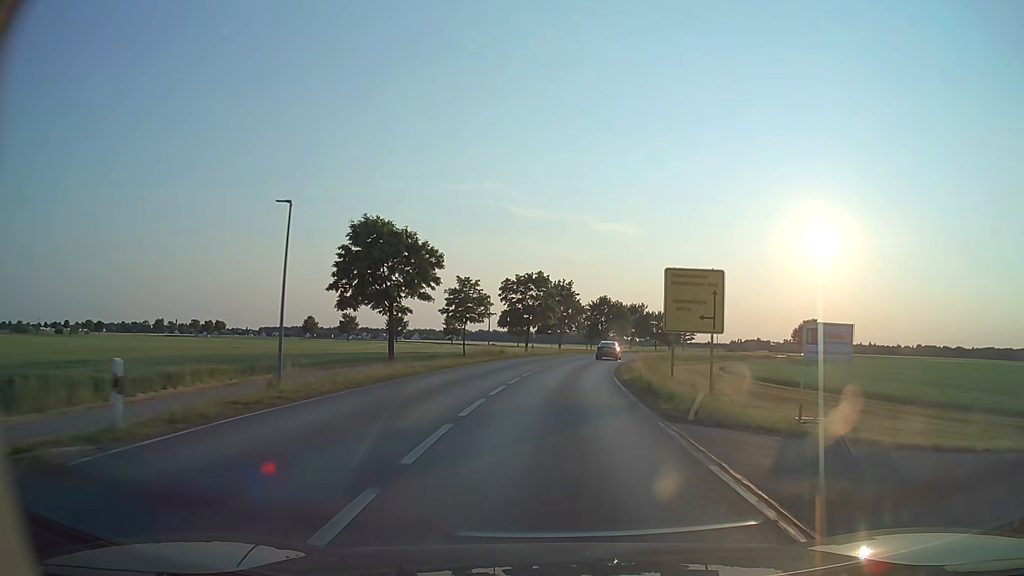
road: secondary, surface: asphalt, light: Day
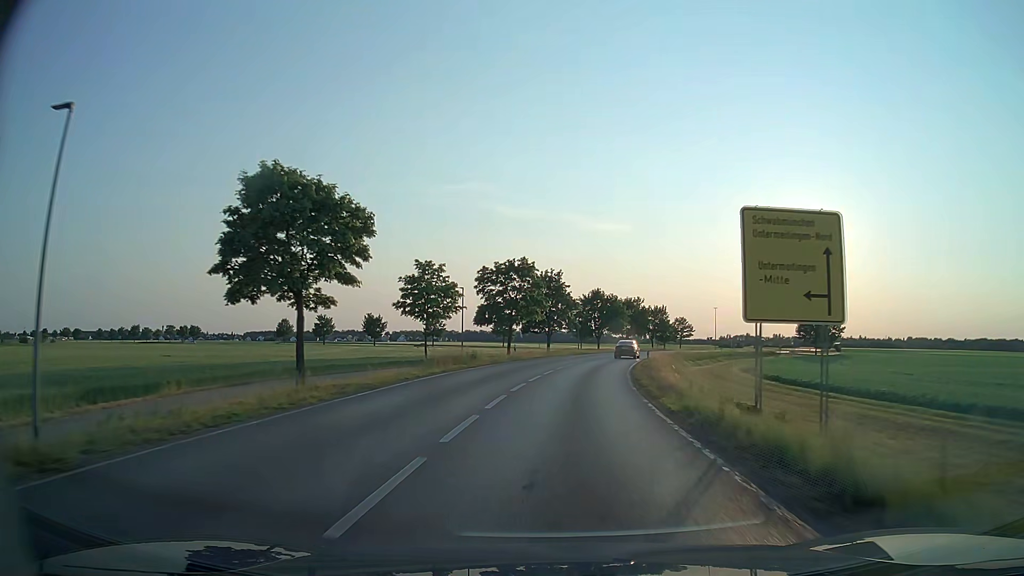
(+0.1, +11.4) m; +1°
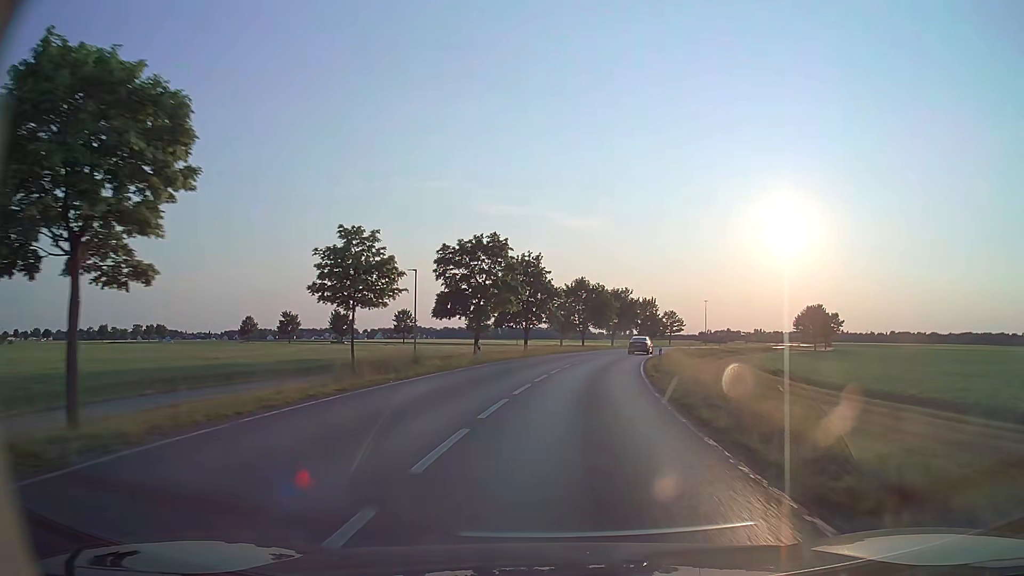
(+0.2, +11.4) m; +2°
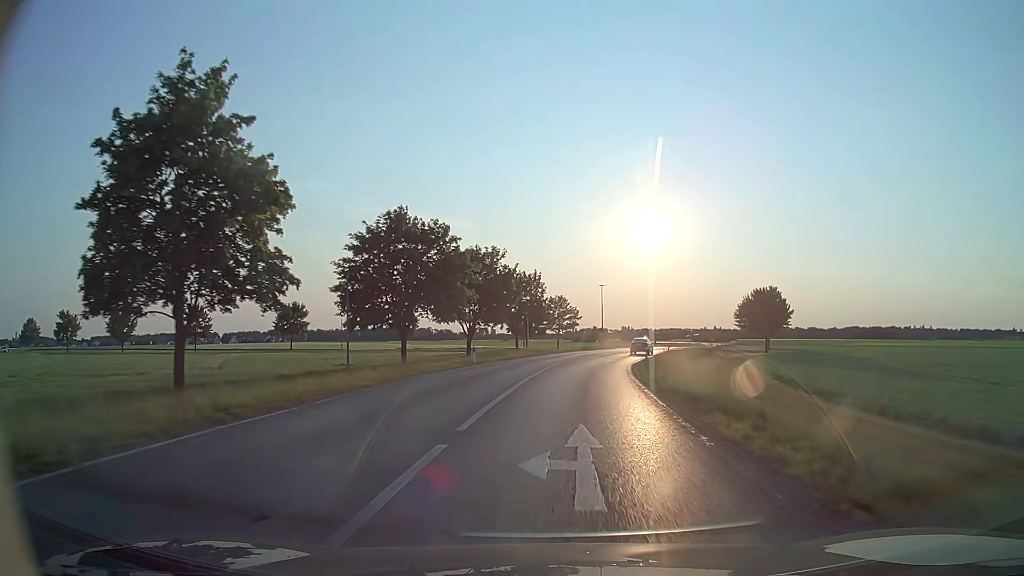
(+4.6, +45.2) m; +12°
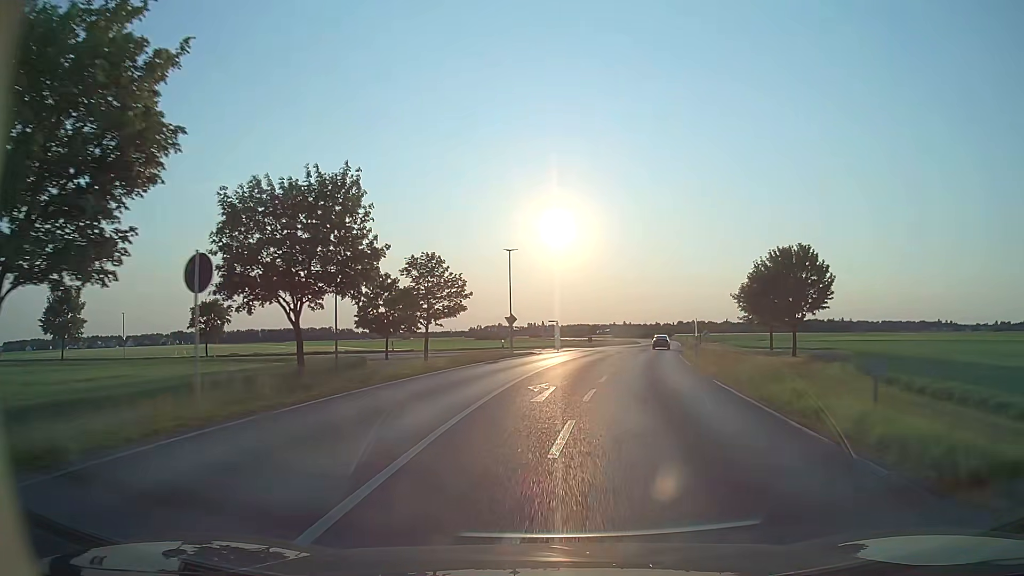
(+3.1, +43.3) m; +8°
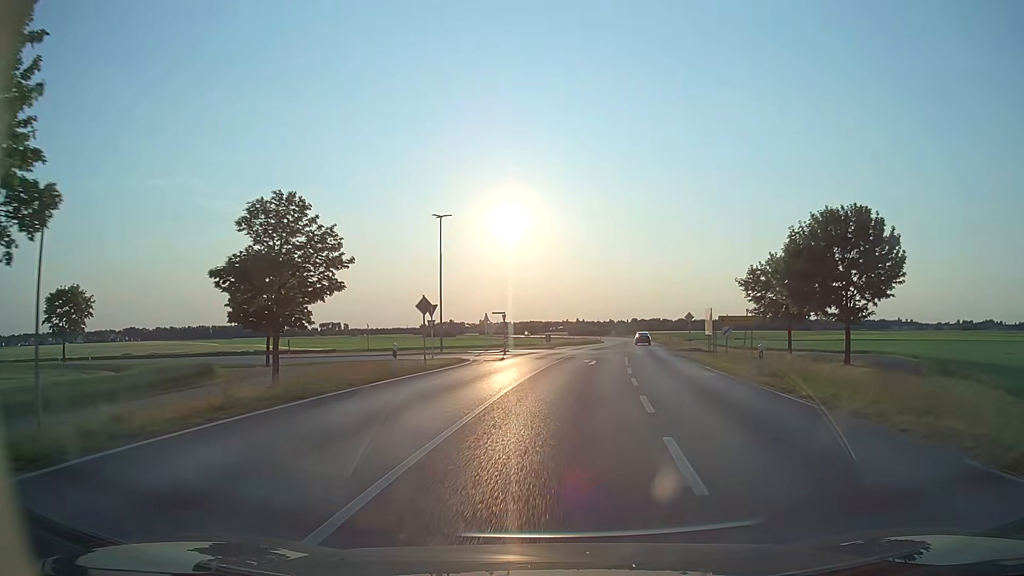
(+0.6, +19.4) m; +4°
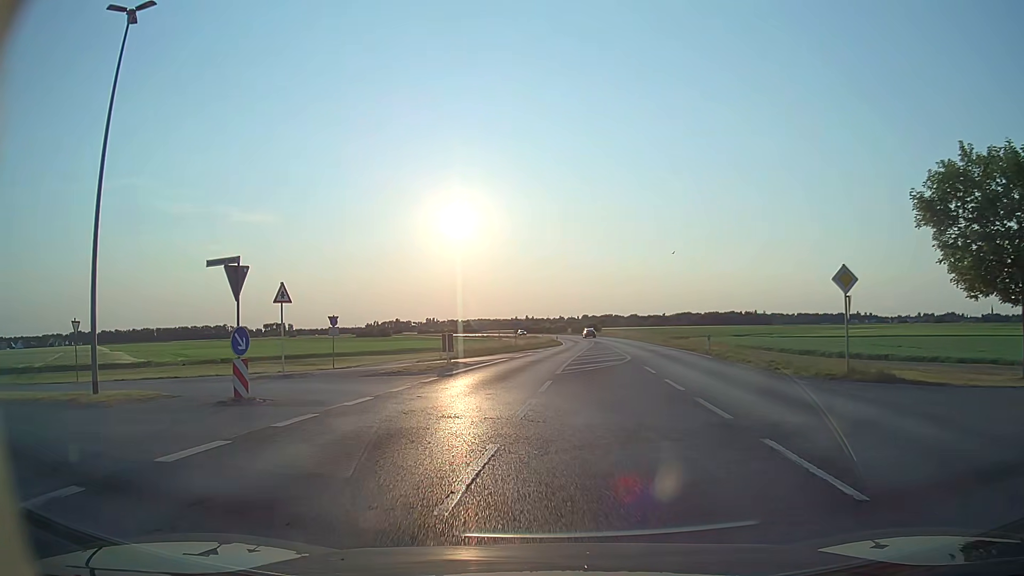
(+1.9, +36.4) m; +4°
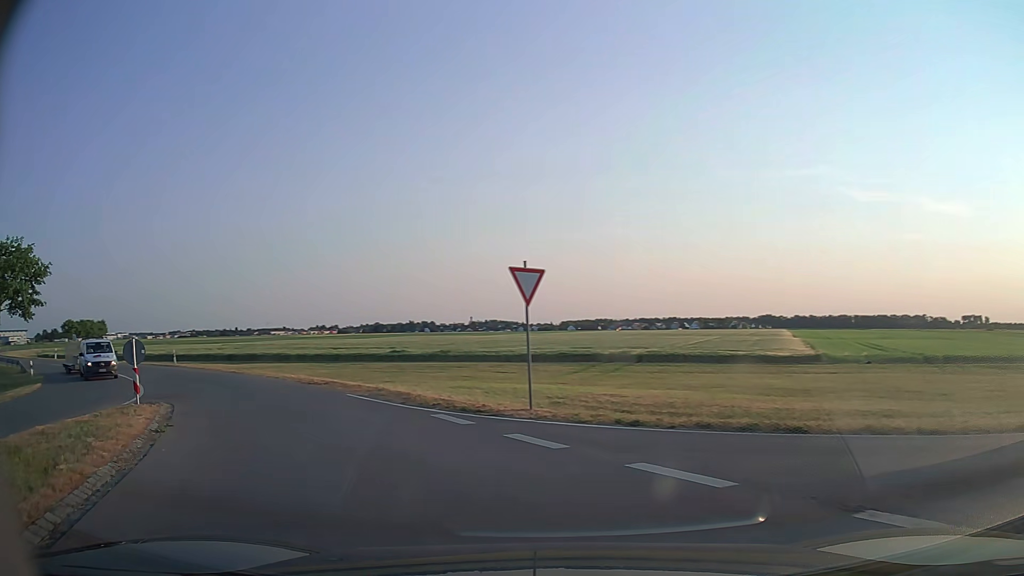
(-7.9, +18.3) m; -59°
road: tertiary
(-2, +10) (-8, +18) (-14, +26) (-22, +32) (-30, +38) (-39, +43) (-48, +47) (-57, +51) (-66, +56) (-74, +62) m
